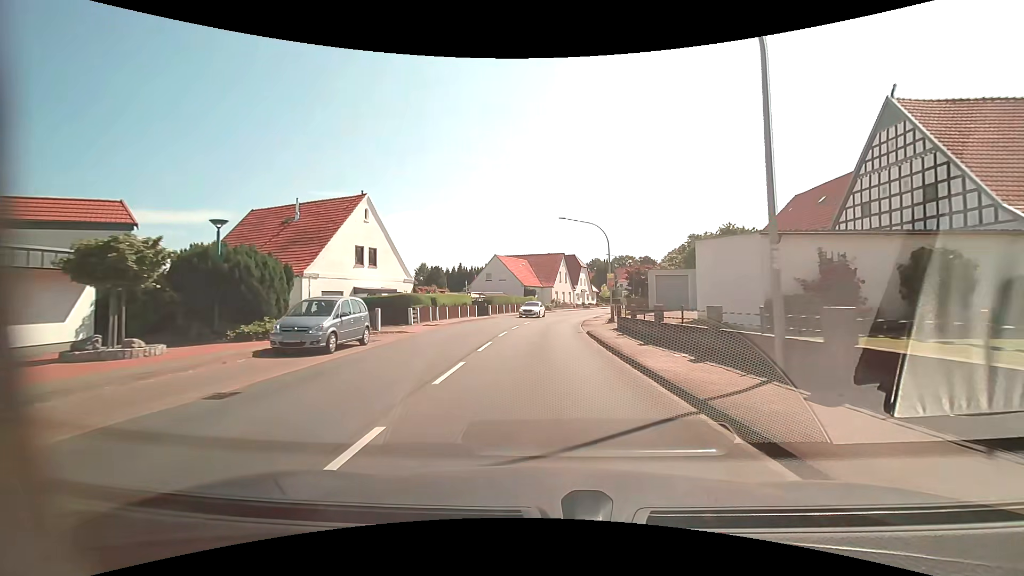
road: primary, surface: asphalt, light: Day
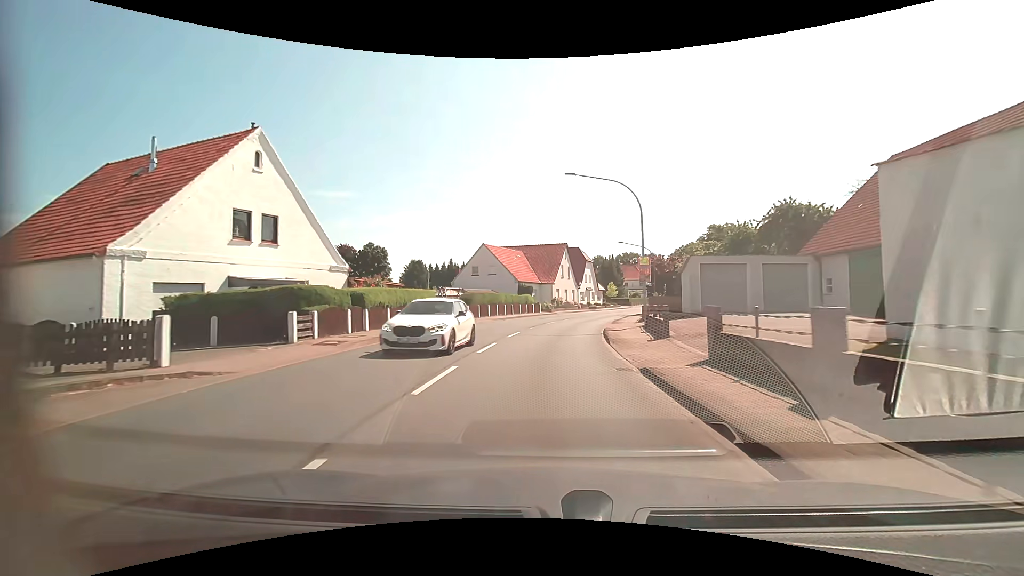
(0.0, +13.2) m; 0°
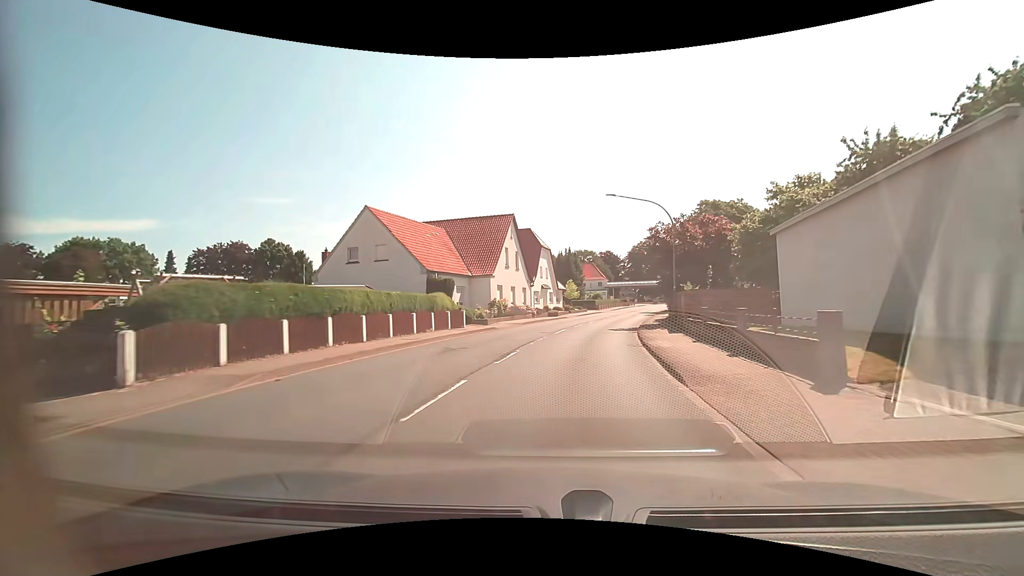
(+1.0, +25.5) m; +6°
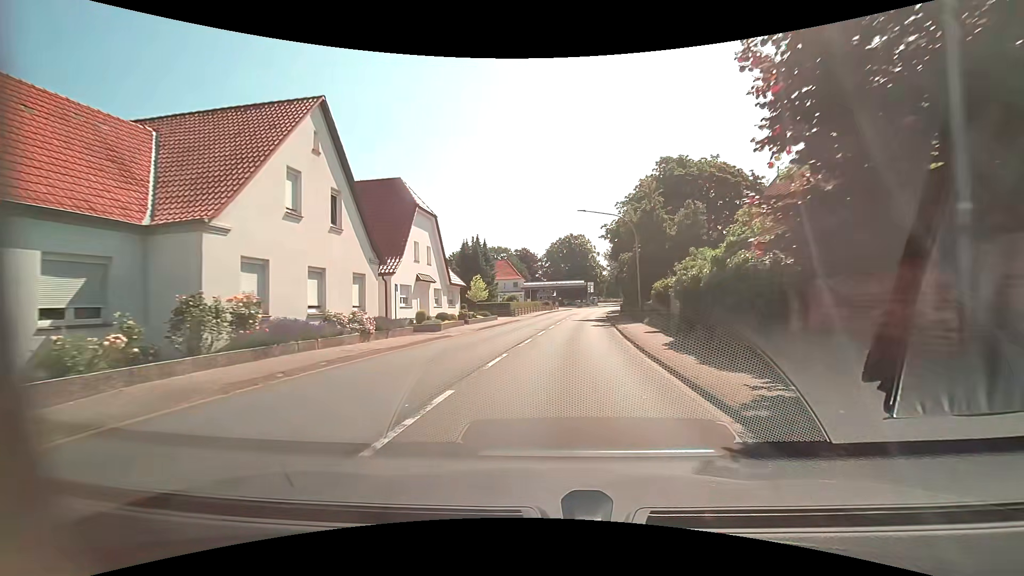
(+2.1, +24.8) m; +10°
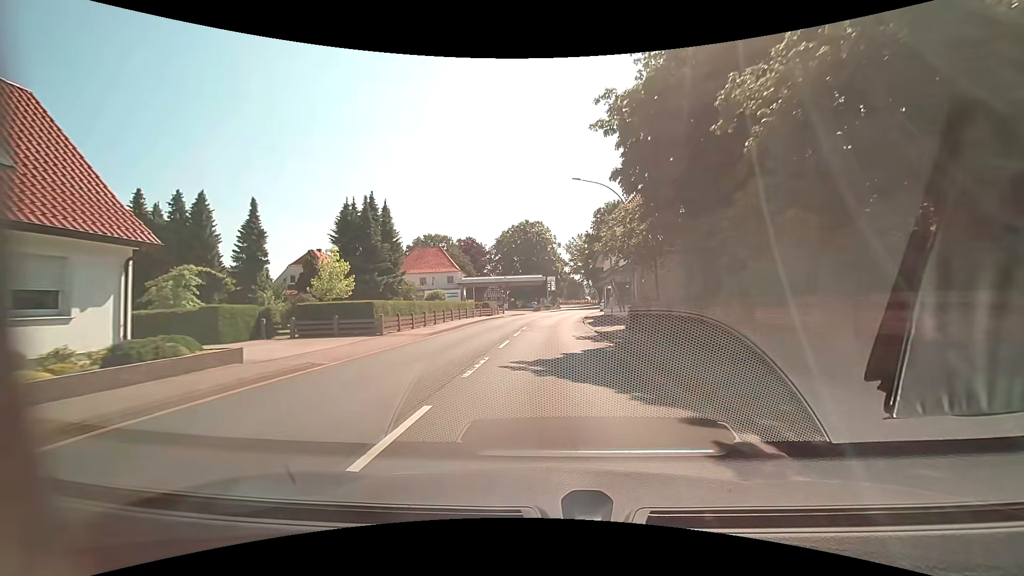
(+1.9, +31.5) m; +5°
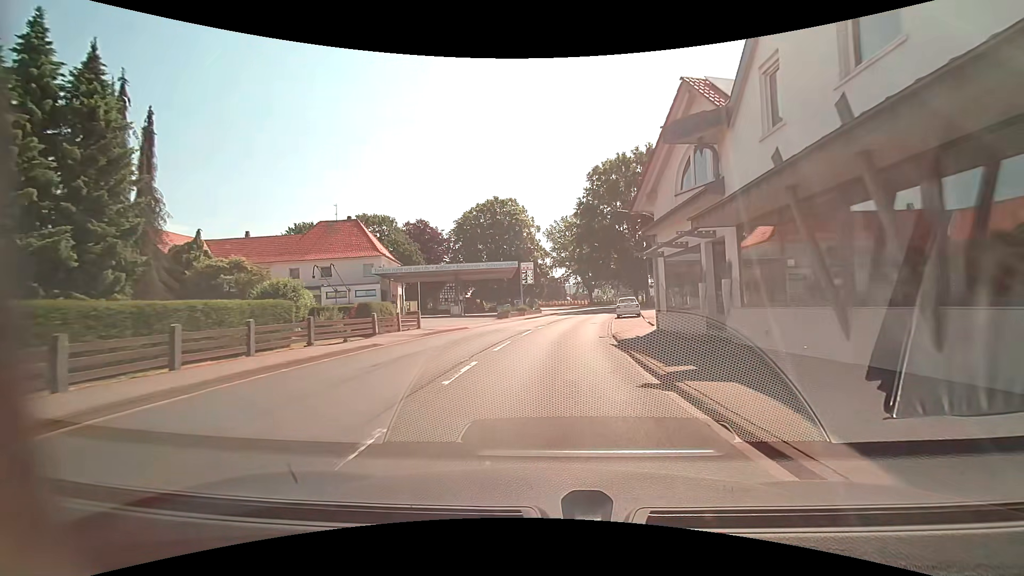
(+0.2, +31.8) m; +1°
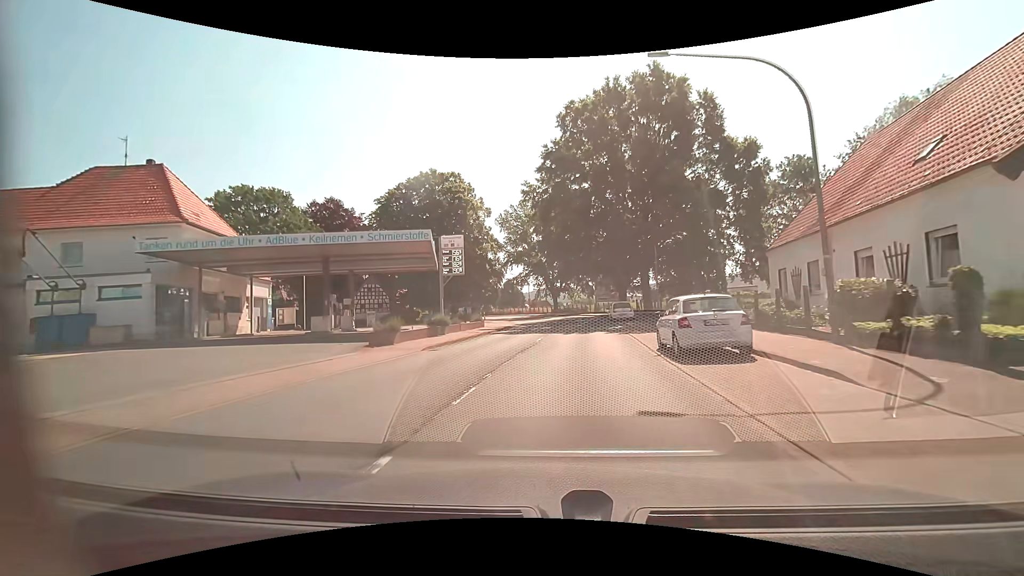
(+1.2, +24.9) m; +5°
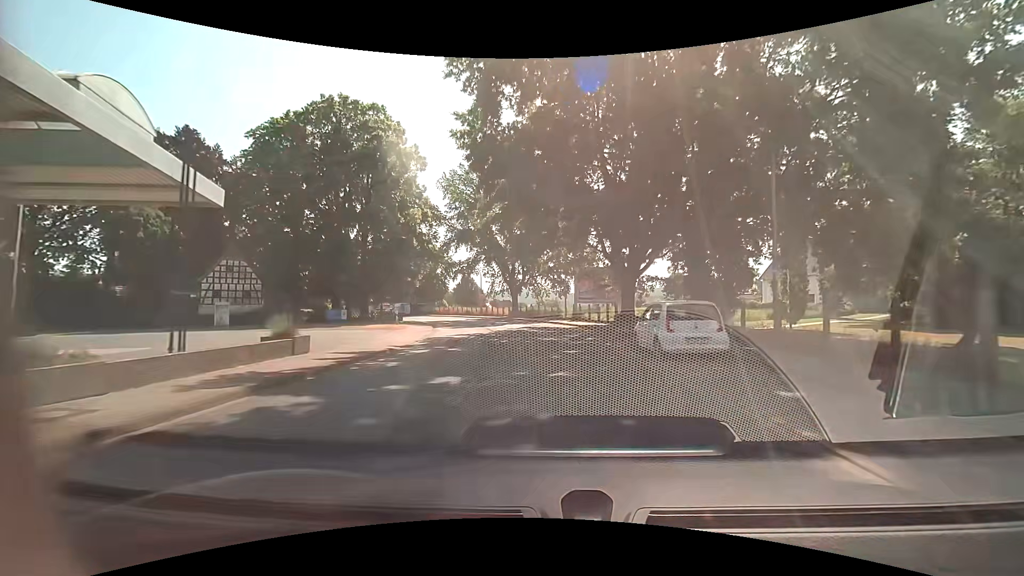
(+1.1, +24.6) m; +4°
(0, +10) (0, +20) (-1, +30) (-3, +40) (-5, +50) (-9, +59) (-13, +68) (-18, +77) (-23, +85) (-29, +93) m
